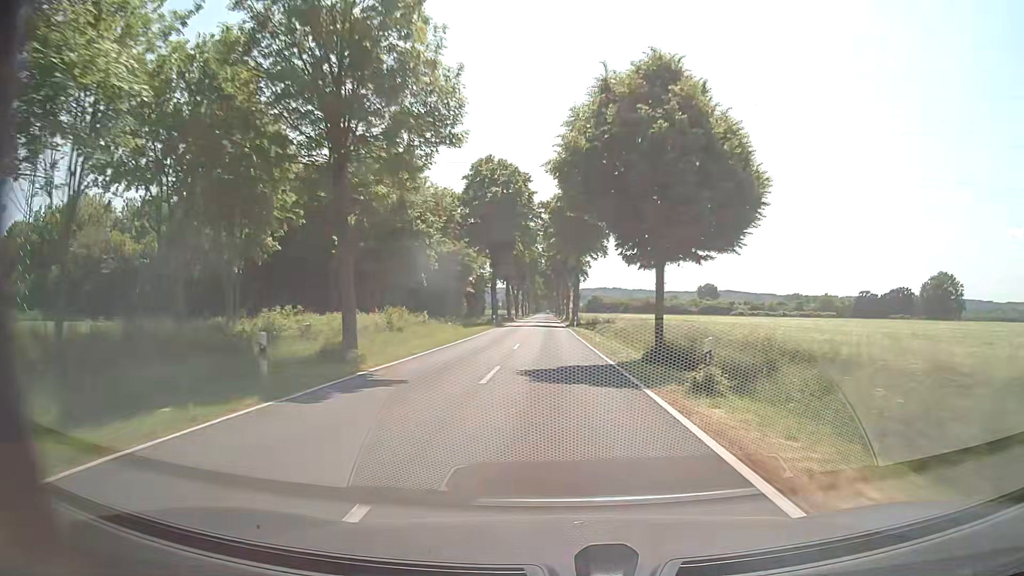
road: tertiary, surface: asphalt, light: Day
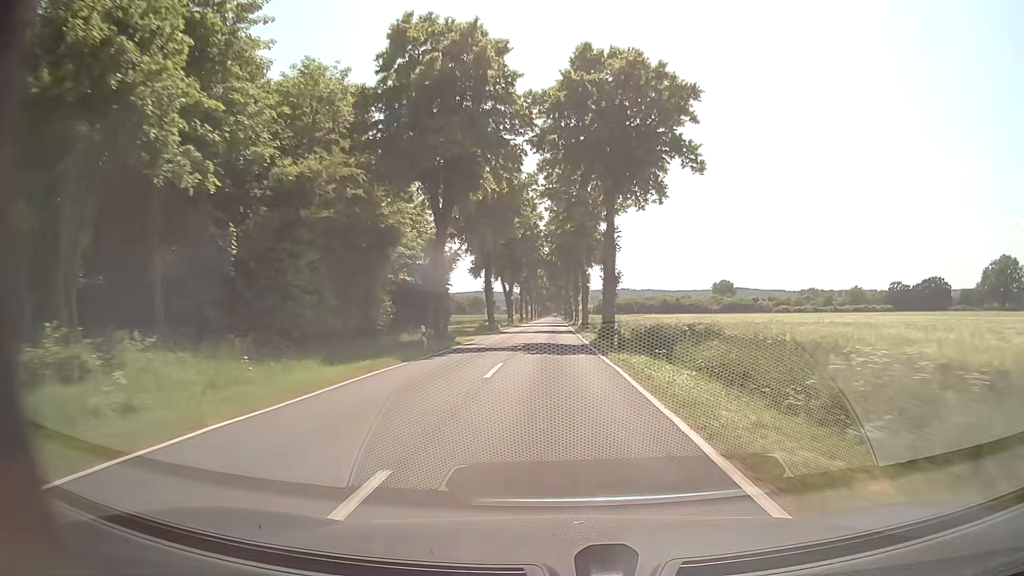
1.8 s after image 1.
(-0.2, +35.5) m; -1°
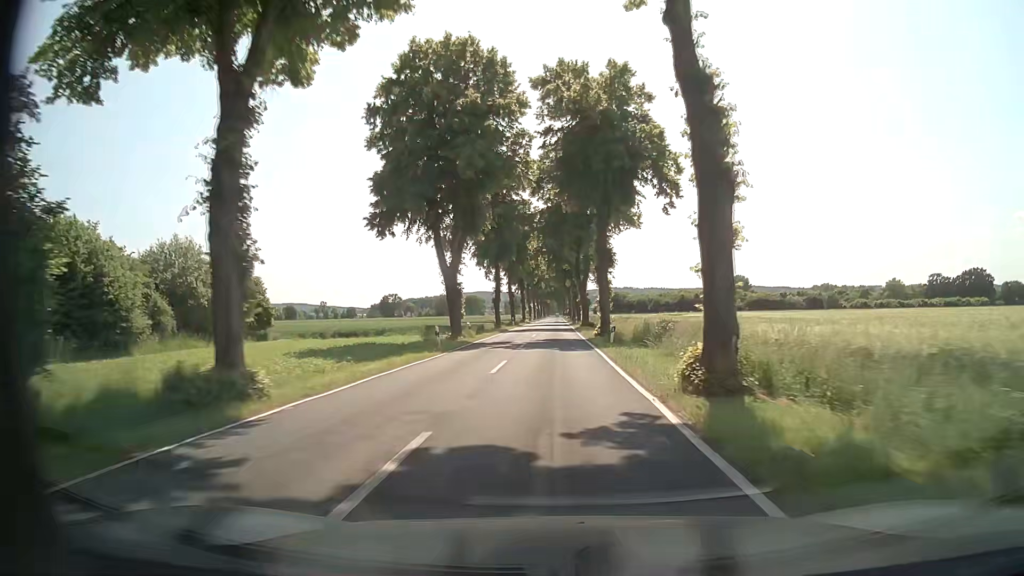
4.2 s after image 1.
(-0.1, +47.3) m; 0°
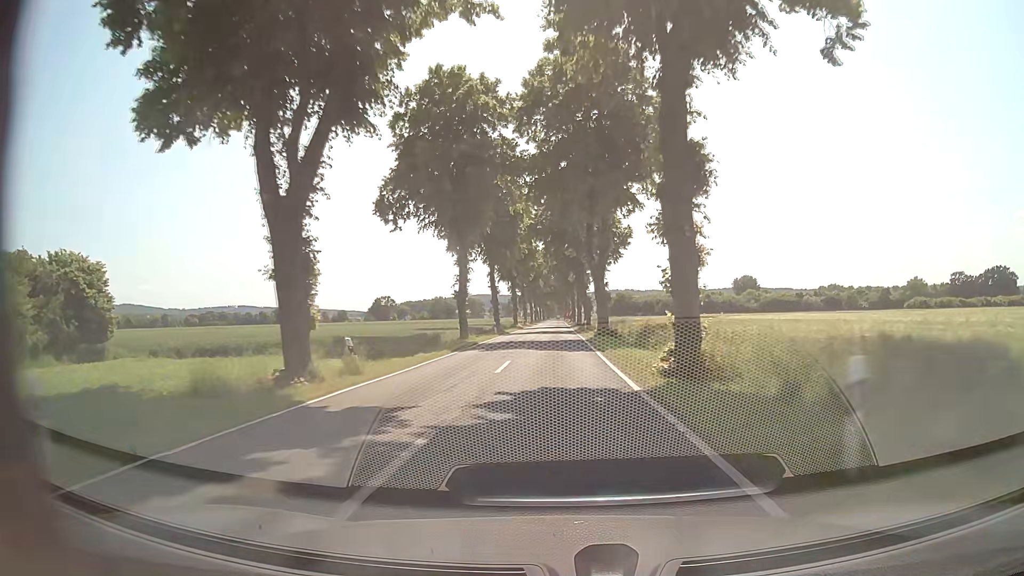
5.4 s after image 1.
(-0.1, +23.7) m; 0°
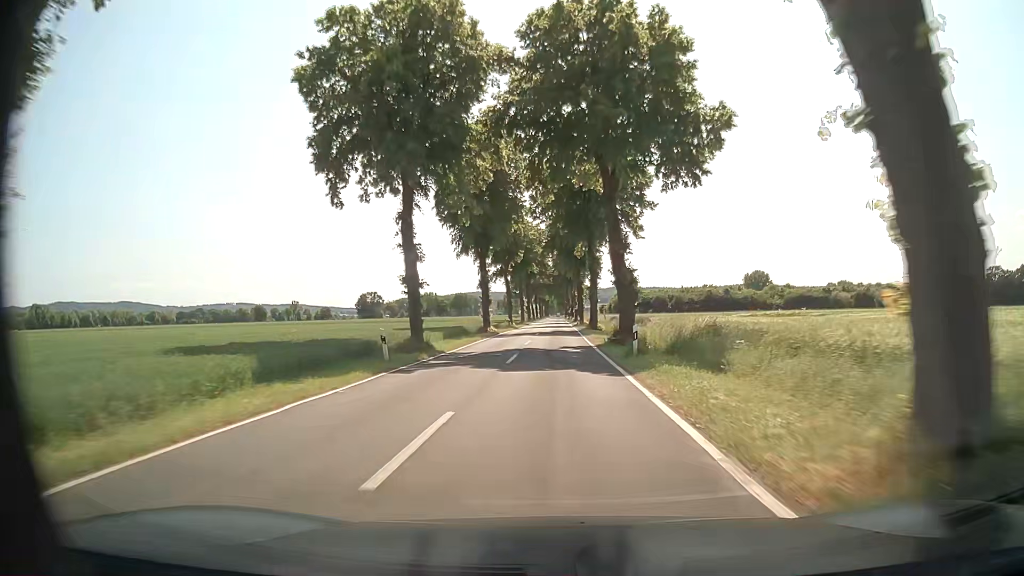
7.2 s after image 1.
(0.0, +35.4) m; 0°
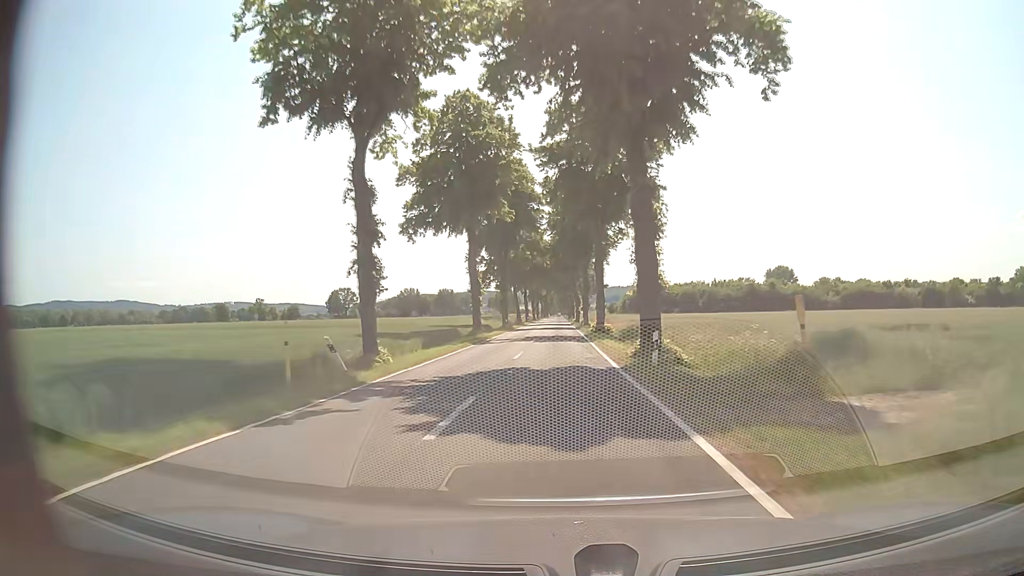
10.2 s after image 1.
(0.0, +58.9) m; -1°
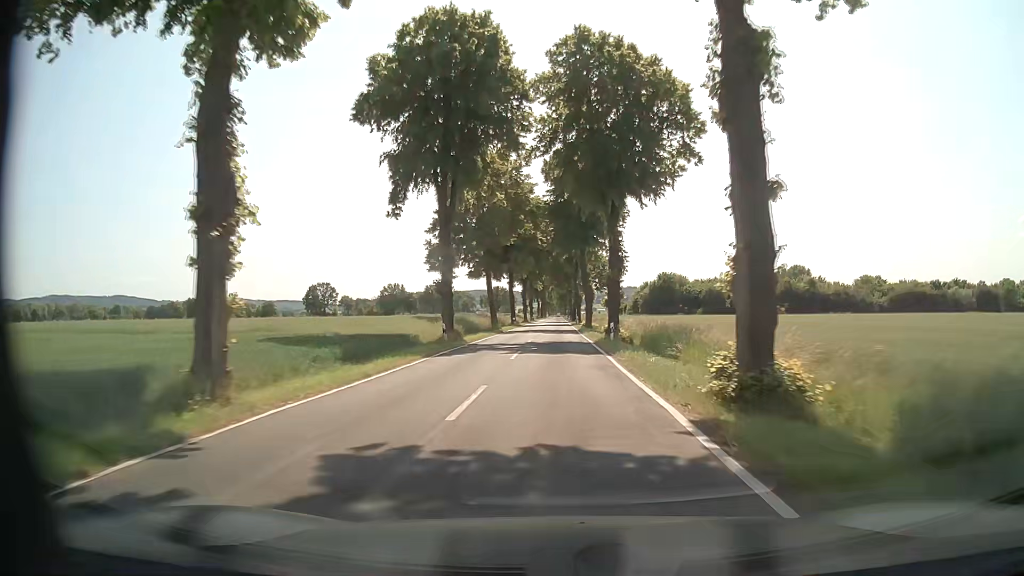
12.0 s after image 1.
(+0.3, +35.4) m; 0°
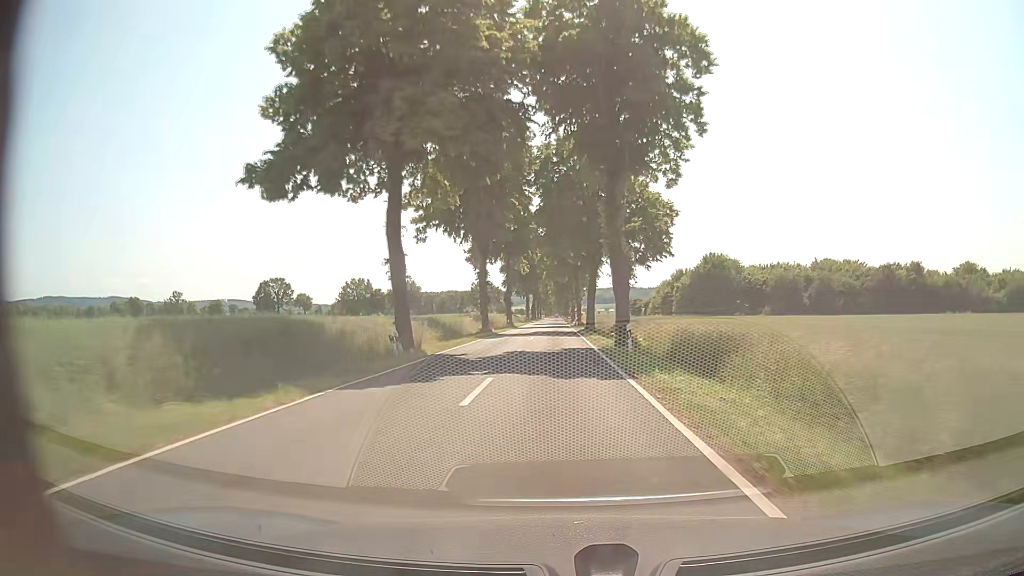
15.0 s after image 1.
(+0.1, +59.0) m; 0°
(0, +10) (0, +20) (0, +30) (0, +40) (0, +50) (0, +60) (0, +70) (0, +80) (0, +90) (0, +100) m
